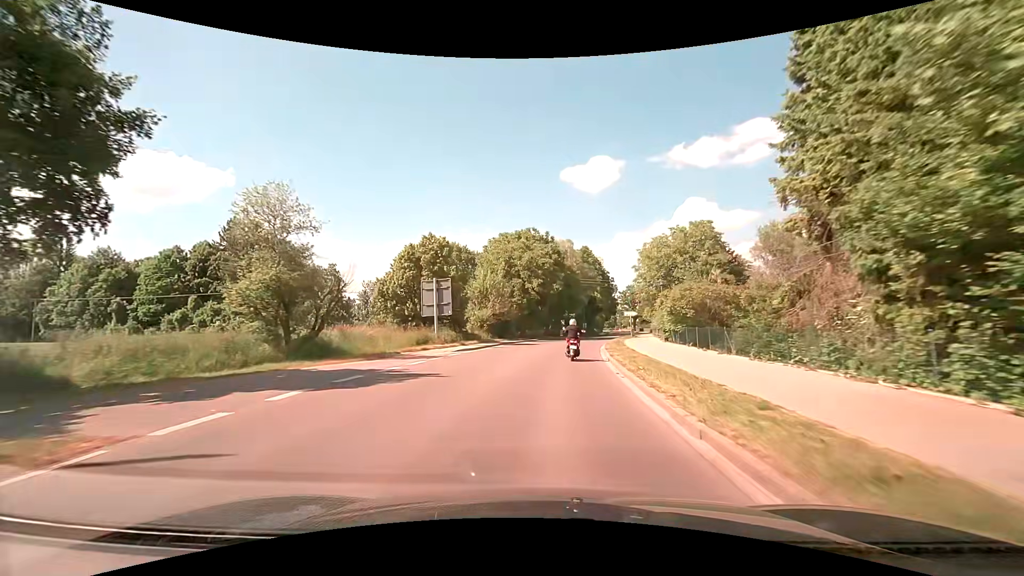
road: secondary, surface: asphalt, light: Day
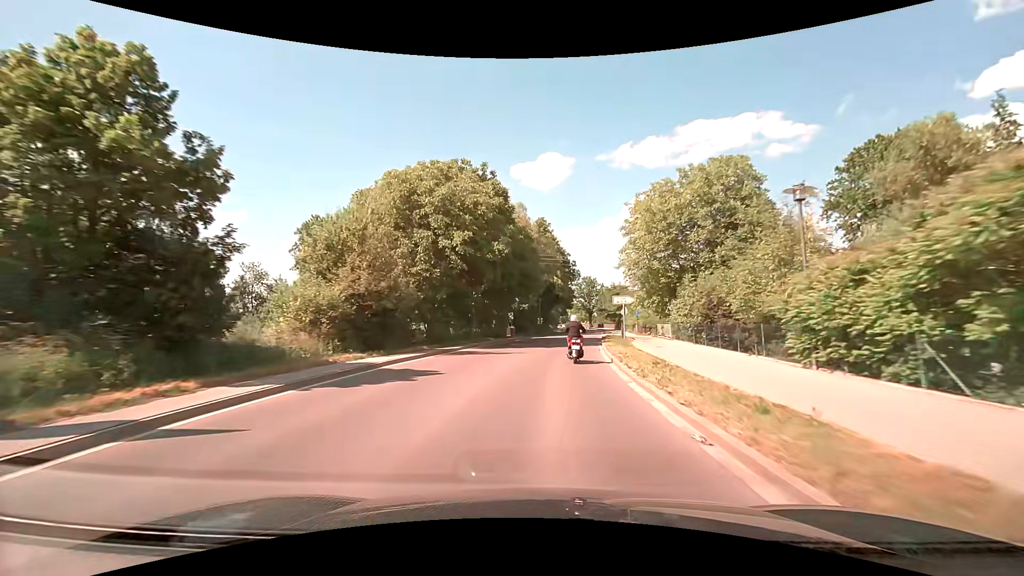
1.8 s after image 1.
(+1.4, +25.6) m; +6°
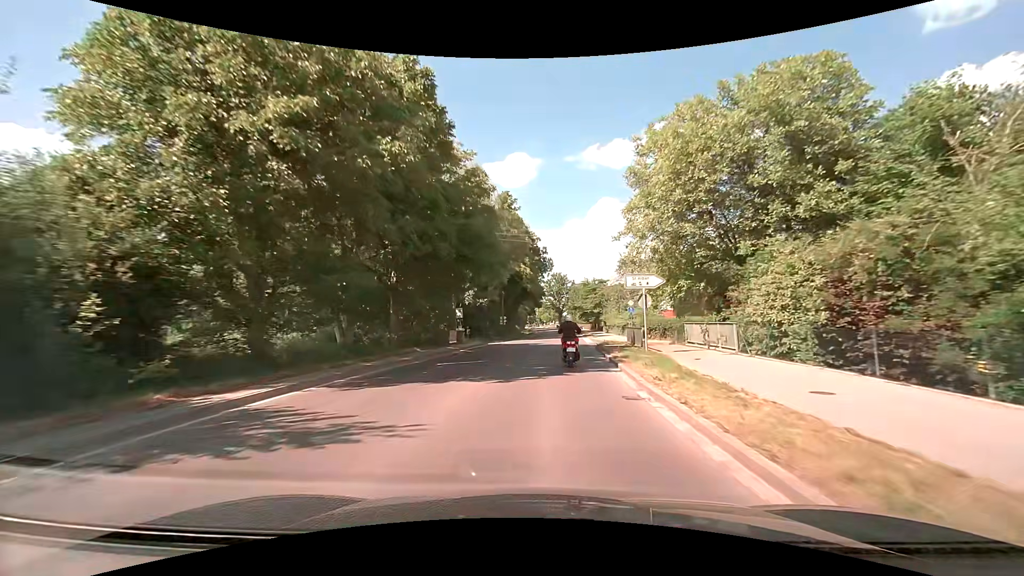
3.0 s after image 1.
(+0.6, +16.4) m; +4°
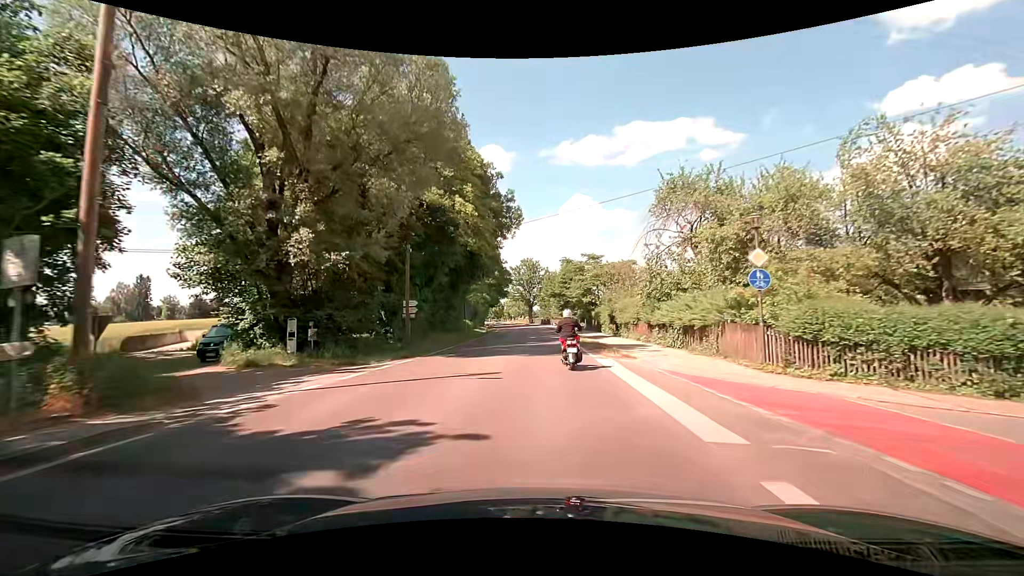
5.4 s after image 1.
(+1.3, +31.4) m; +4°
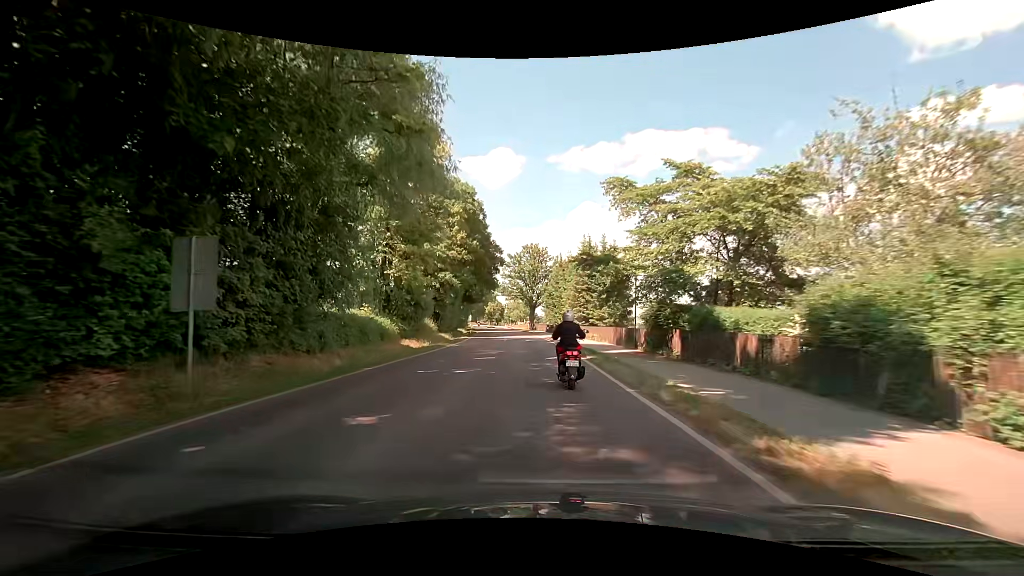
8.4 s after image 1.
(-0.1, +39.4) m; -1°
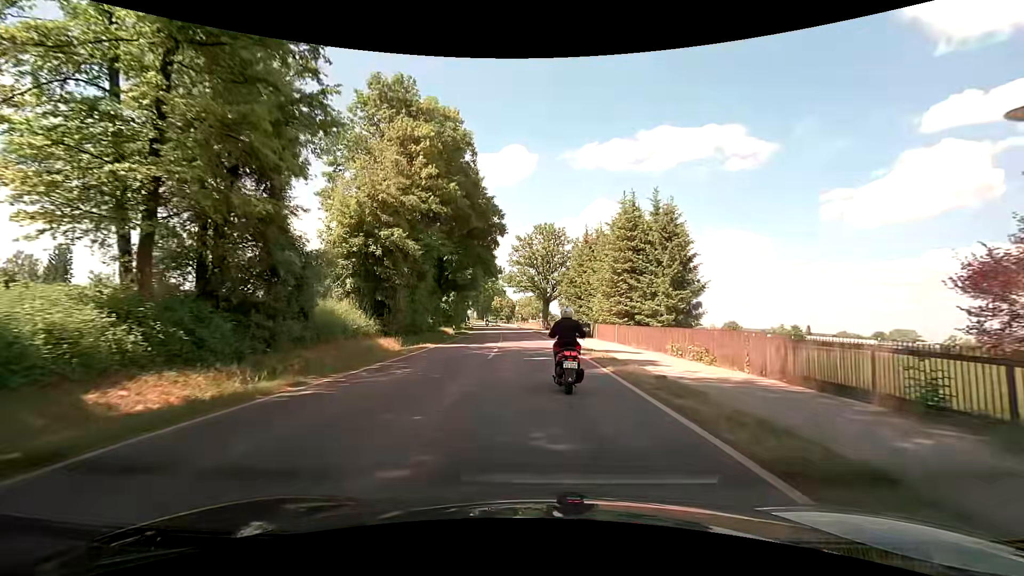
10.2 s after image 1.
(-0.4, +22.8) m; -2°
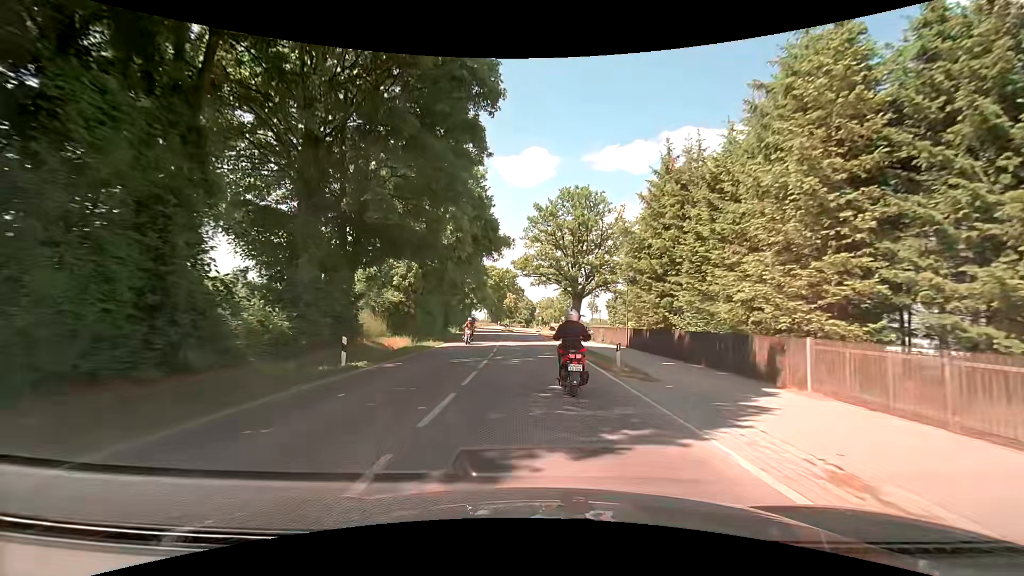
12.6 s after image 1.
(-0.5, +29.5) m; -2°
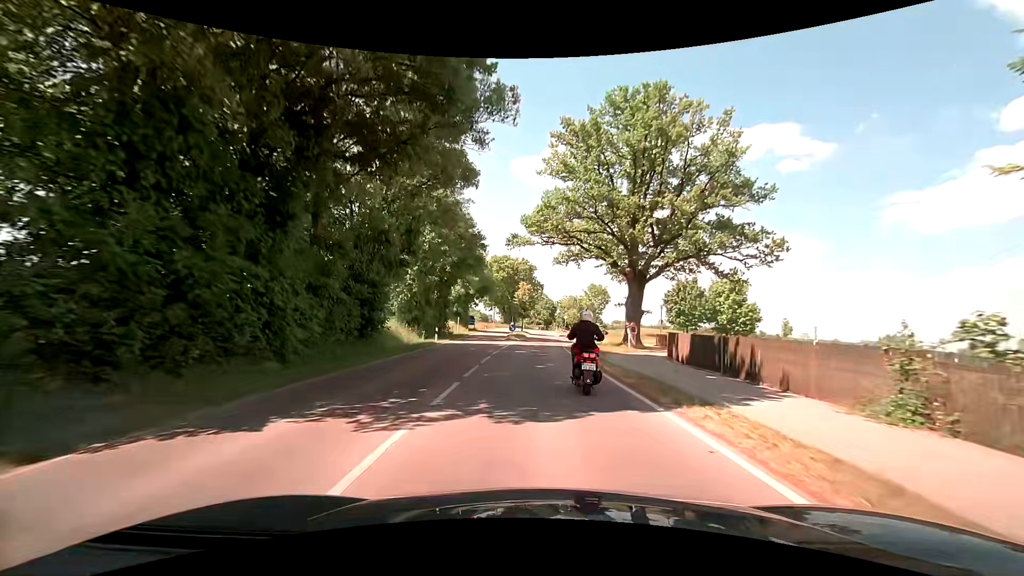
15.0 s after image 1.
(-0.7, +29.6) m; -2°
(0, +10) (0, +20) (0, +30) (0, +40) (+1, +50) (+1, +60) (+1, +70) (+1, +80) (+1, +90) (+2, +100) m
